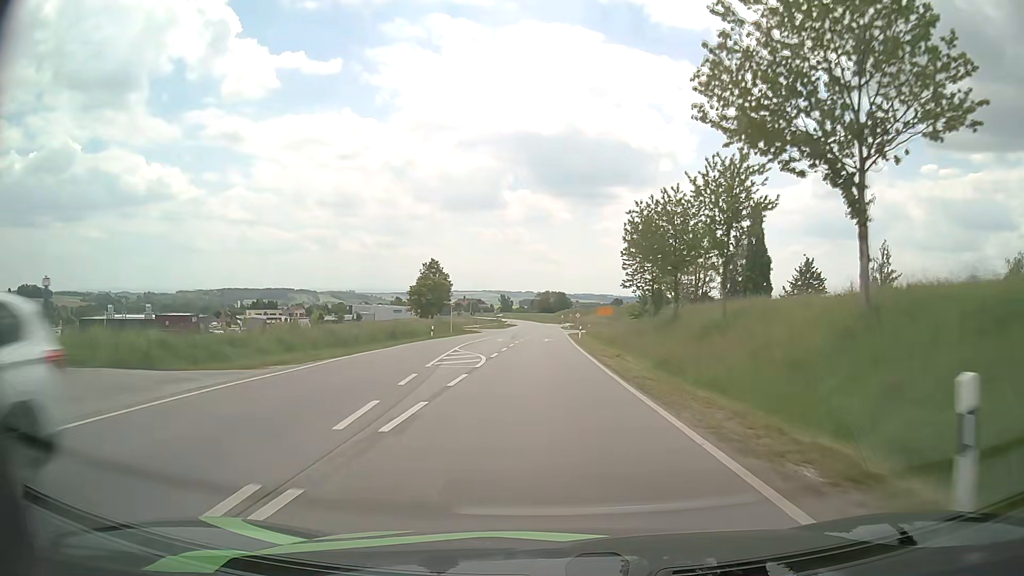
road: secondary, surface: asphalt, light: Day
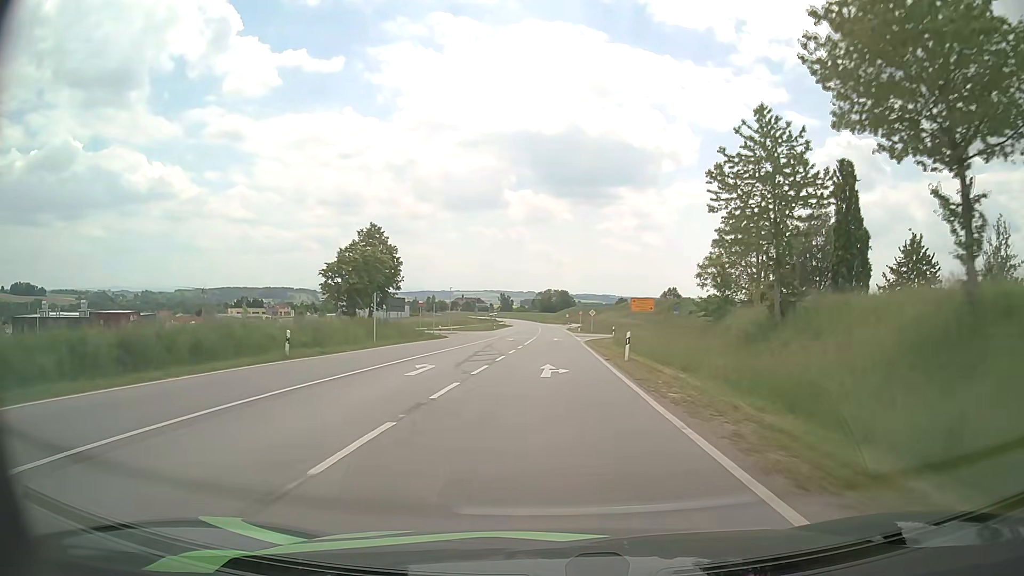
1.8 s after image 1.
(-0.1, +32.4) m; 0°
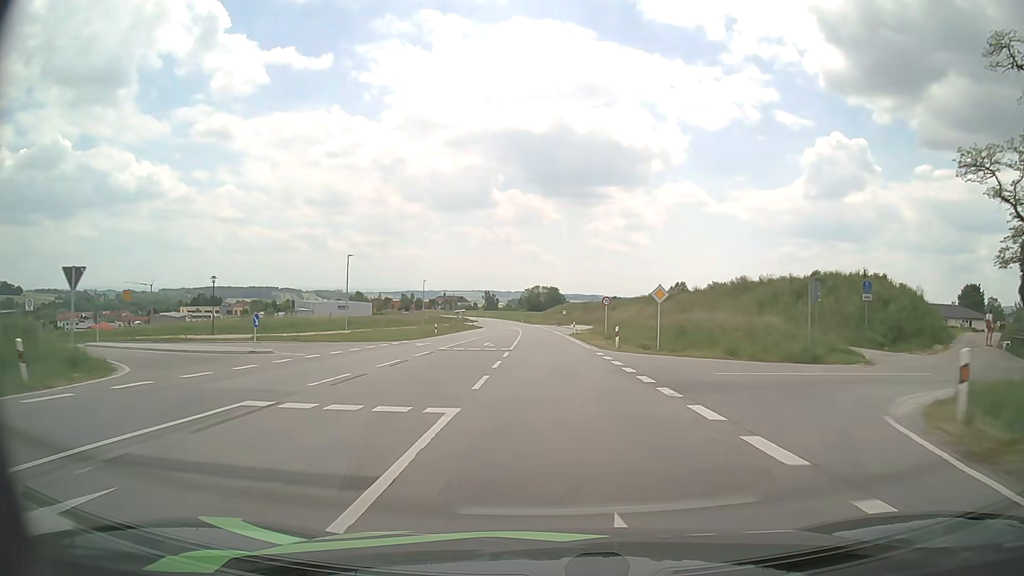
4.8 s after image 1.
(+0.1, +52.3) m; +1°
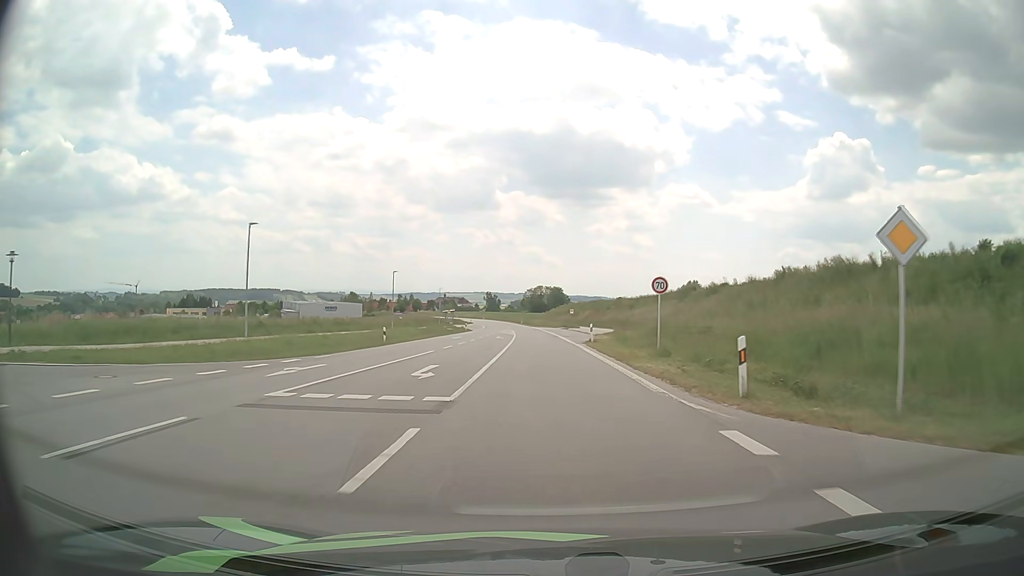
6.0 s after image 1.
(0.0, +20.2) m; 0°
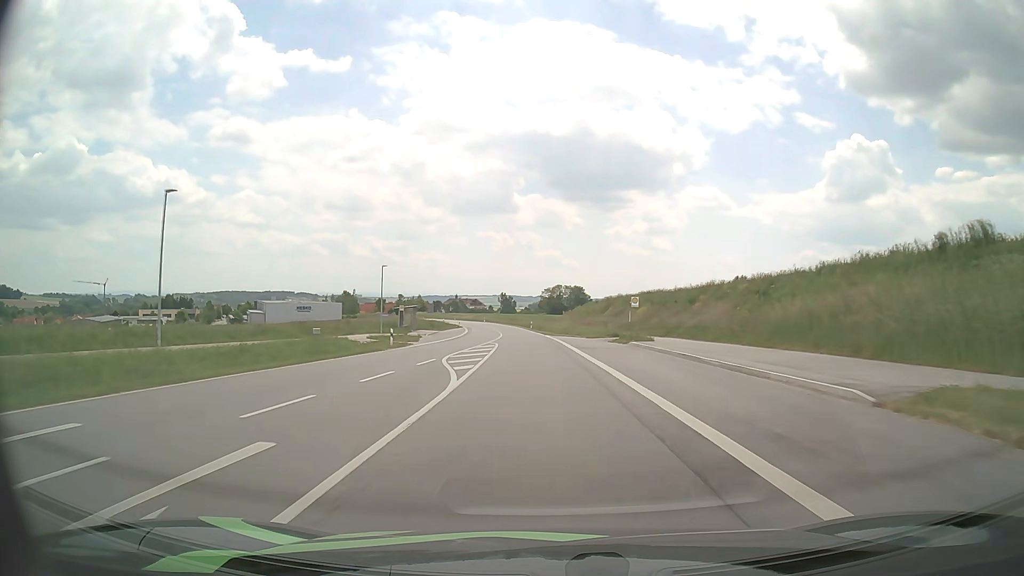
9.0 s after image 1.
(-0.7, +48.7) m; -2°
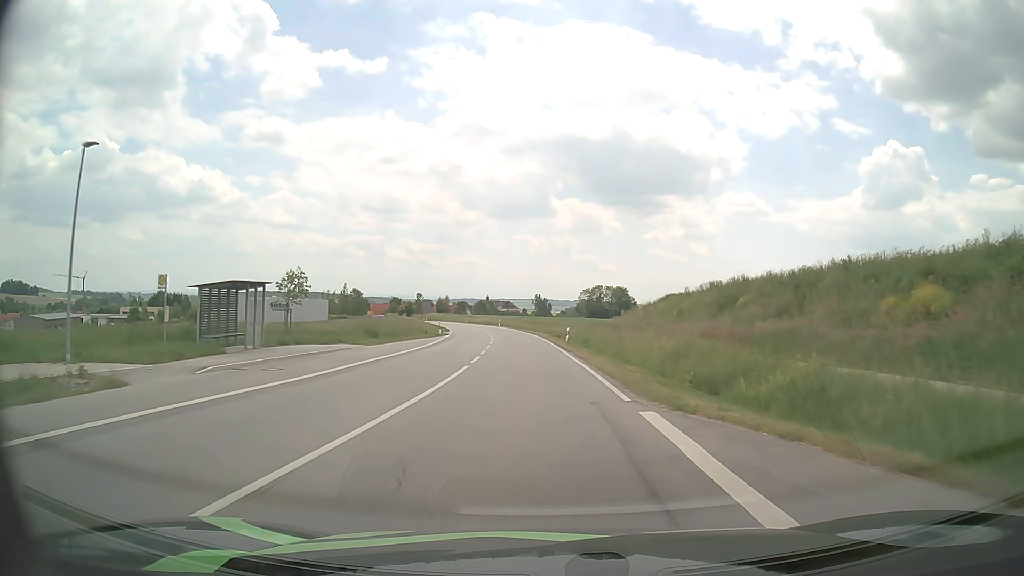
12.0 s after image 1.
(-1.0, +46.4) m; -3°
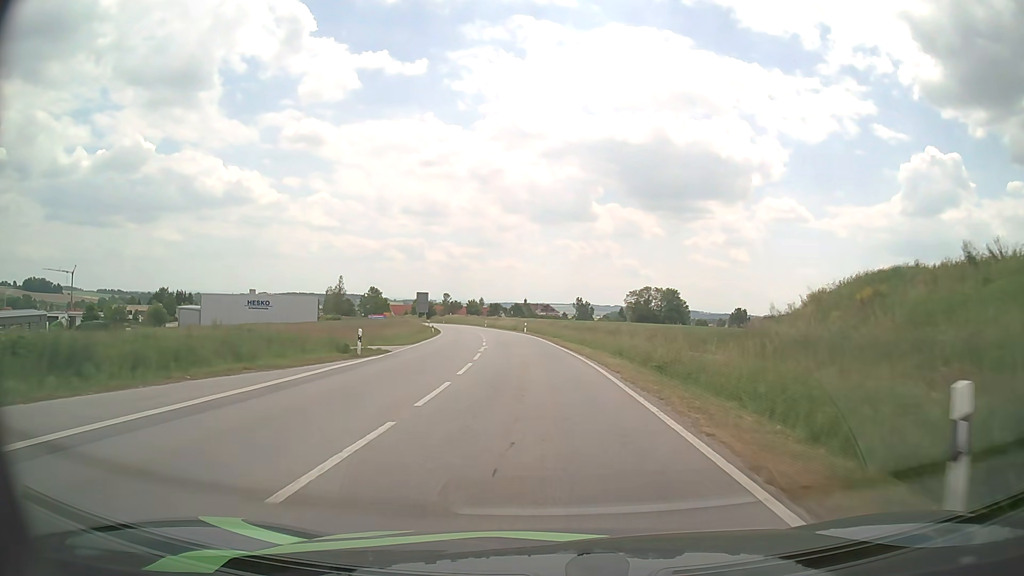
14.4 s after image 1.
(-1.0, +36.1) m; -3°
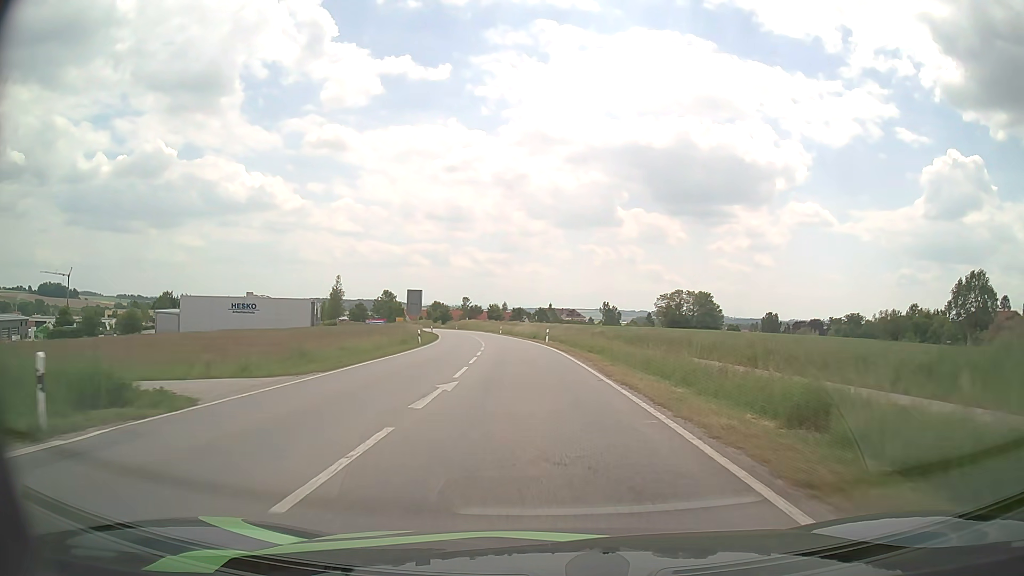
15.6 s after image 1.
(-0.3, +18.3) m; -2°
(0, +10) (0, +20) (-1, +30) (-2, +40) (-3, +50) (-4, +60) (-5, +70) (-7, +80) (-9, +89) (-11, +99) m
